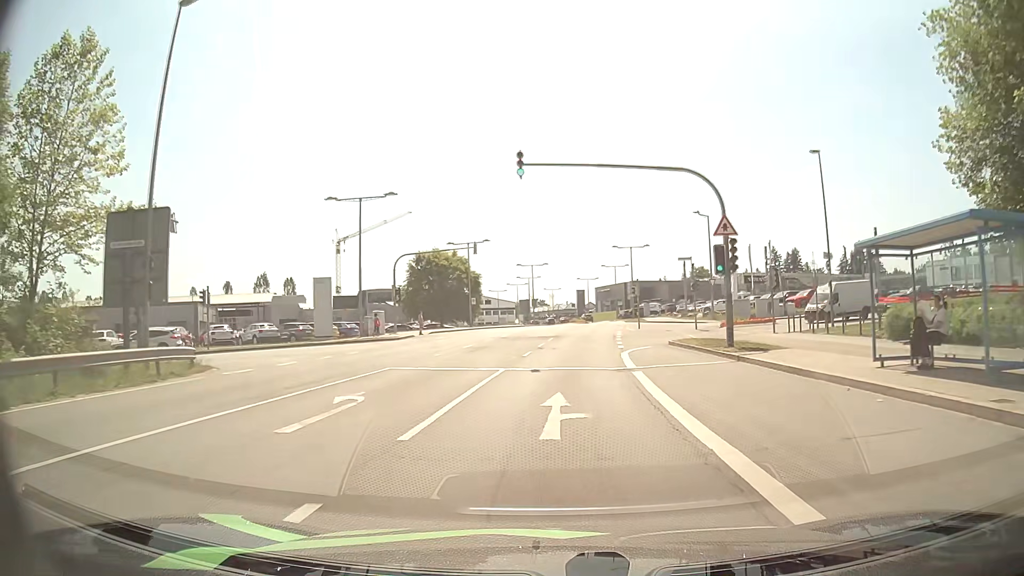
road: secondary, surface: asphalt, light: Day
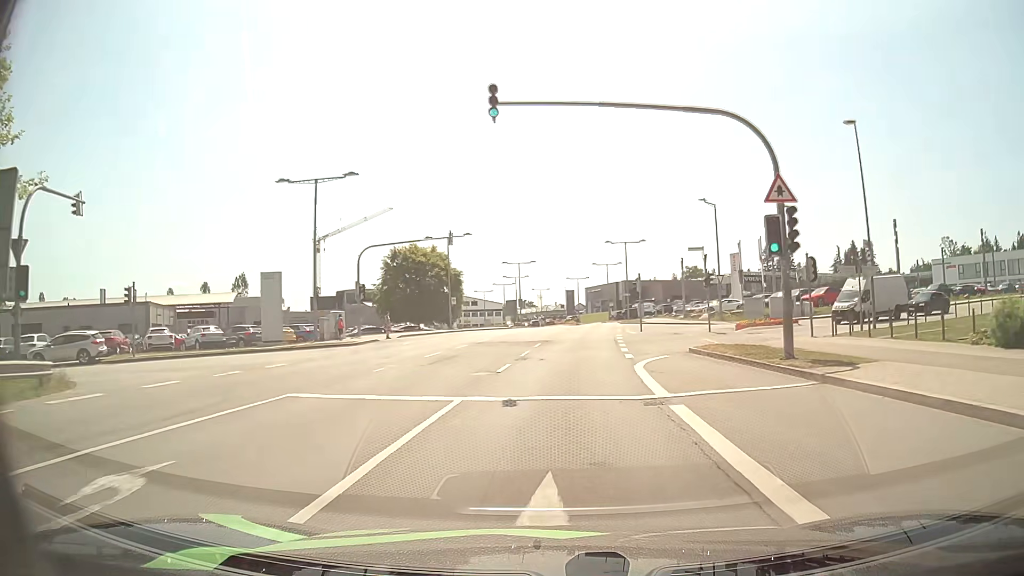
(+0.1, +6.6) m; +1°
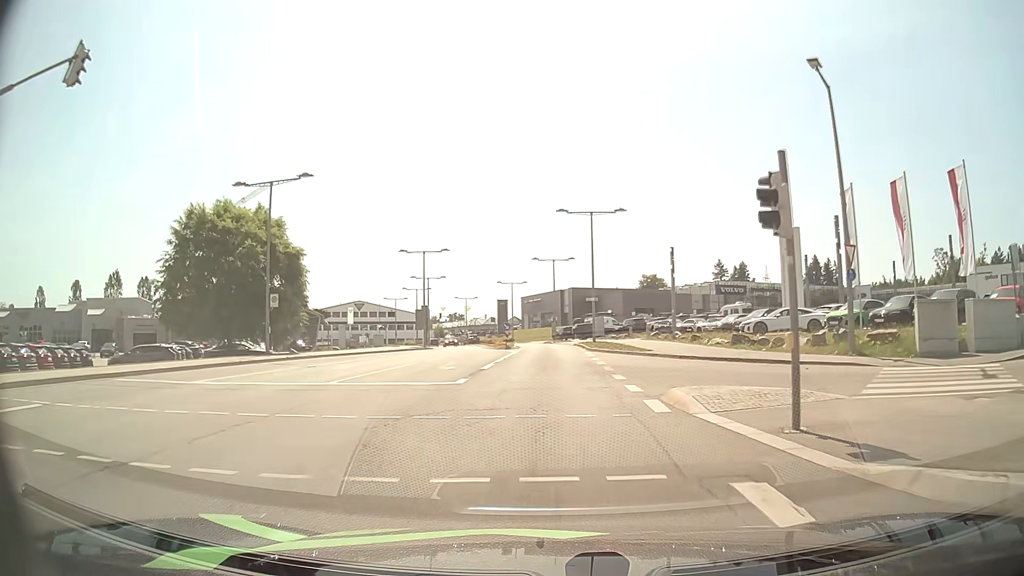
(+1.6, +31.6) m; +6°
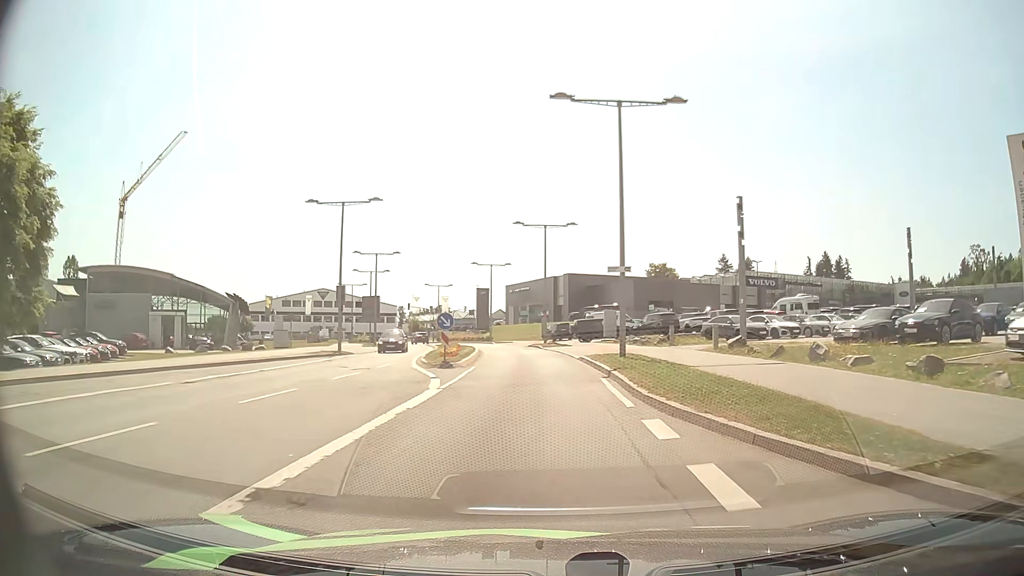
(+0.3, +23.5) m; +1°
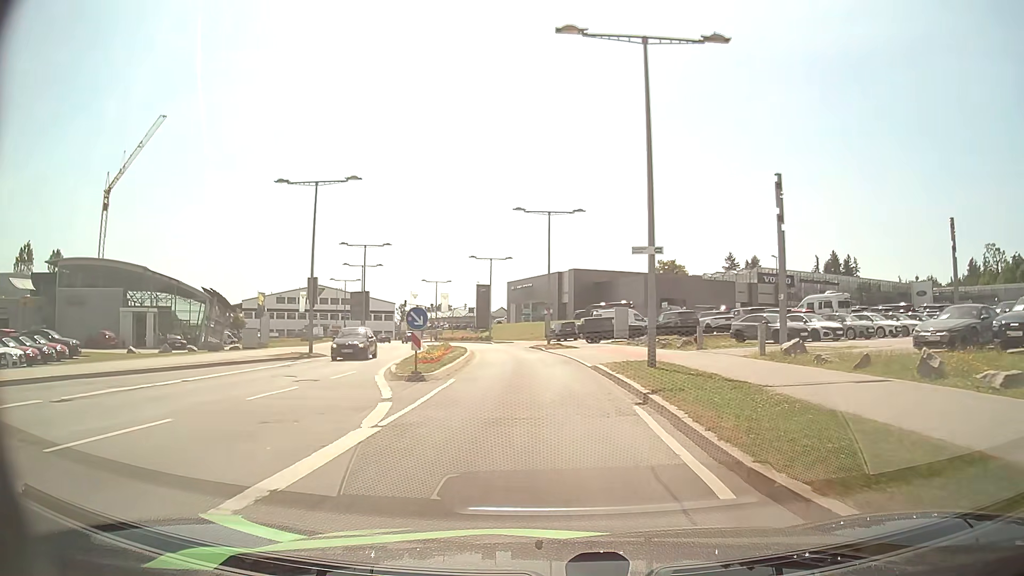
(0.0, +5.7) m; 0°
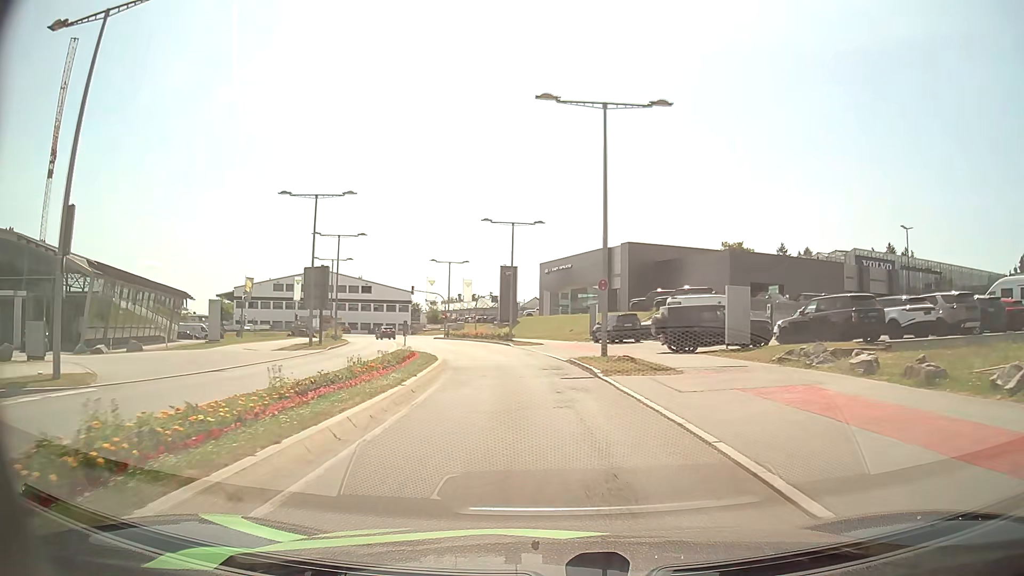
(-0.4, +22.0) m; -3°
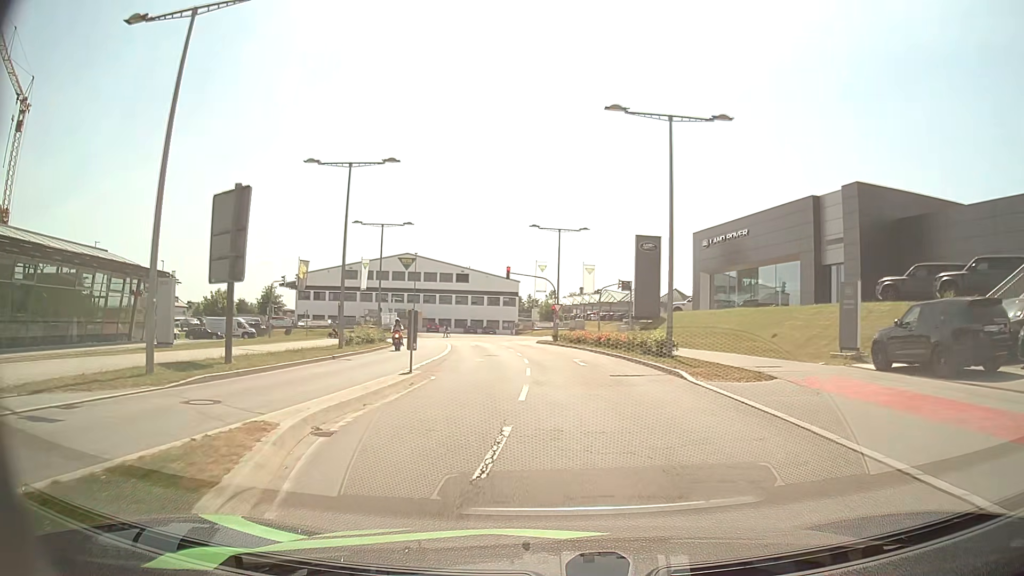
(-2.5, +26.4) m; -11°
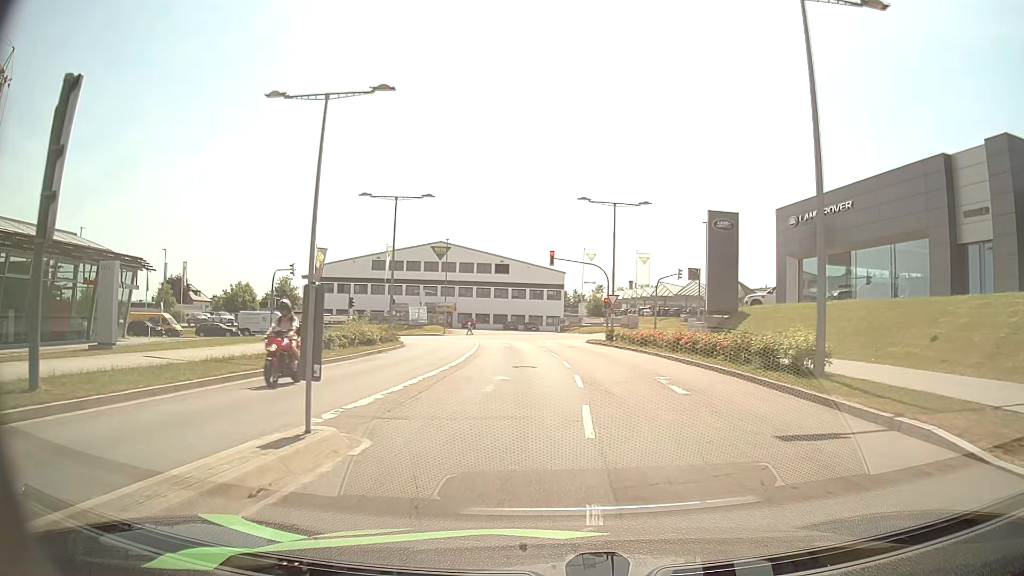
(-0.3, +10.0) m; -4°
(0, +10) (-1, +20) (-2, +30) (-3, +40) (-4, +50) (-7, +59) (-15, +66) (-24, +68) (-34, +68) (-44, +67) m
